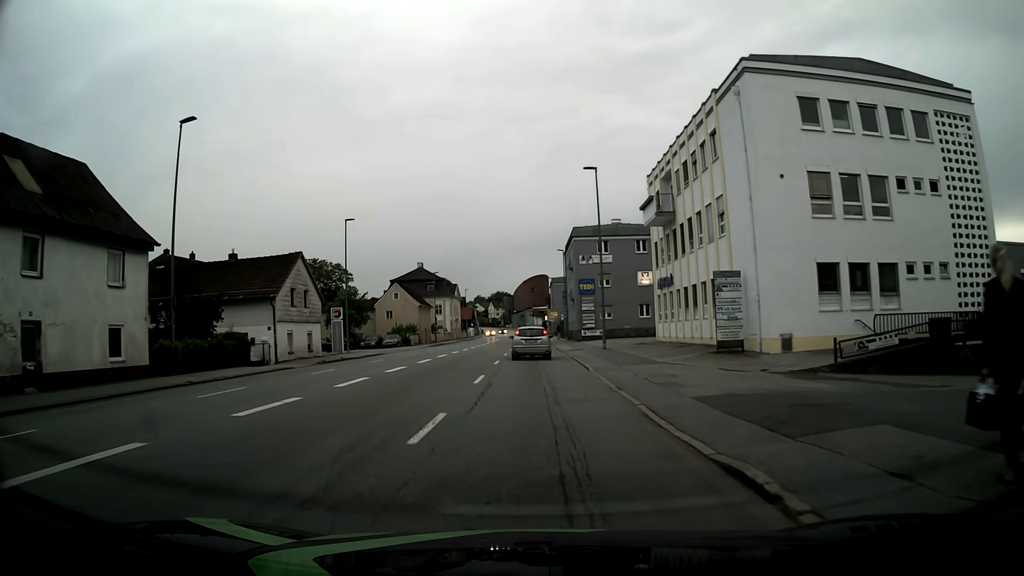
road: tertiary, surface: asphalt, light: Day
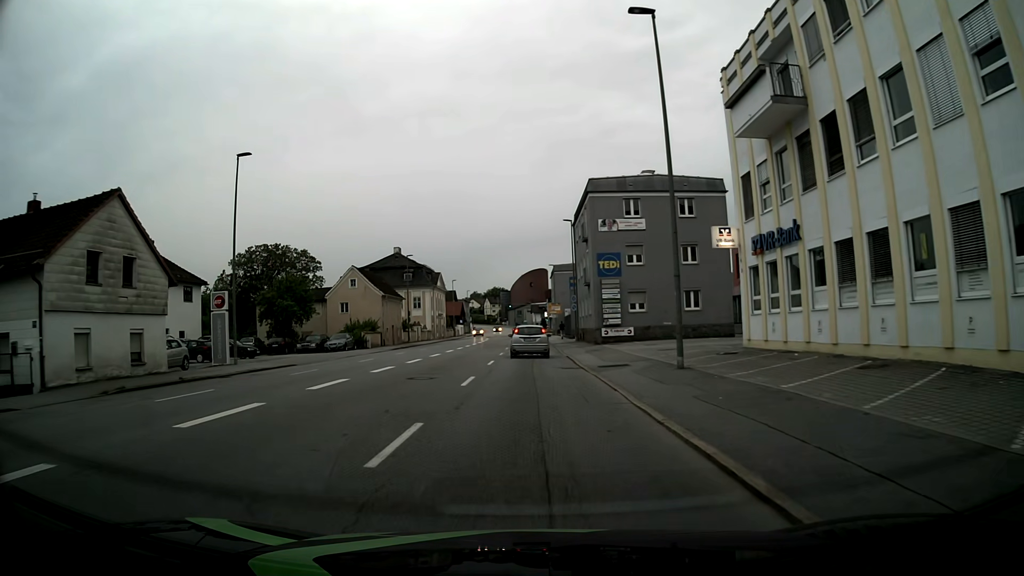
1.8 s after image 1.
(0.0, +19.8) m; 0°
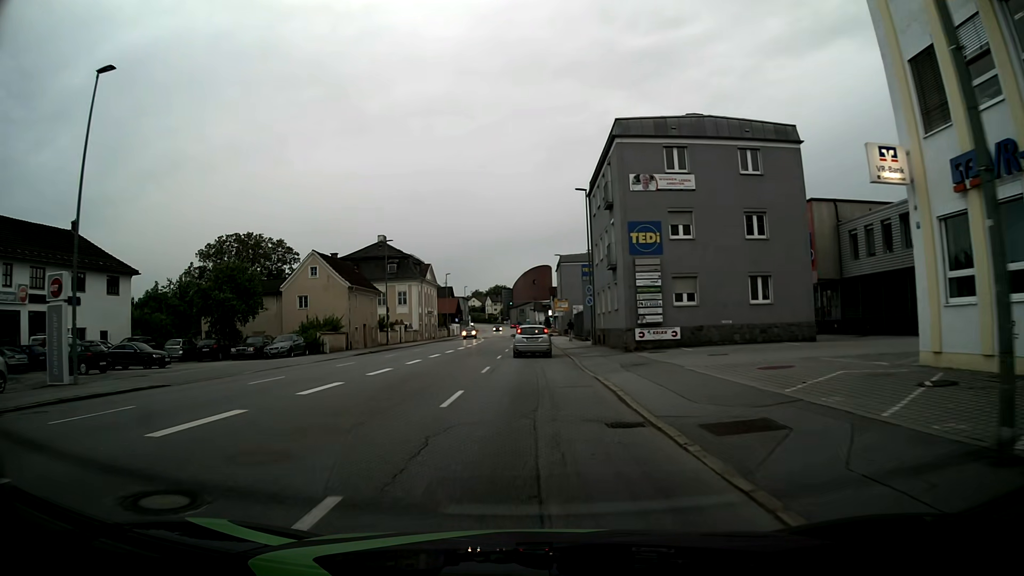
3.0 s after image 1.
(0.0, +12.9) m; 0°
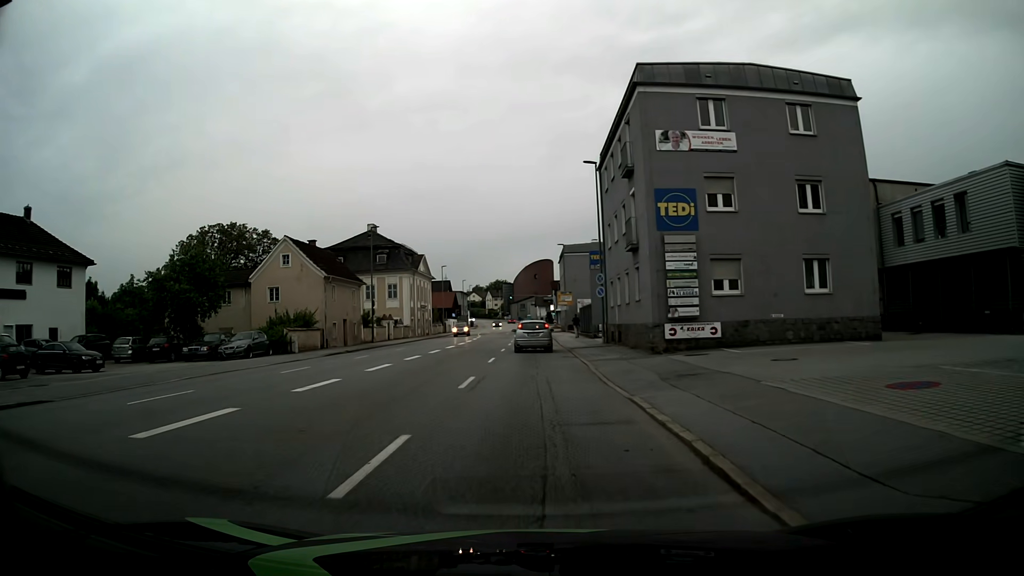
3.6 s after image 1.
(-0.1, +6.4) m; 0°
